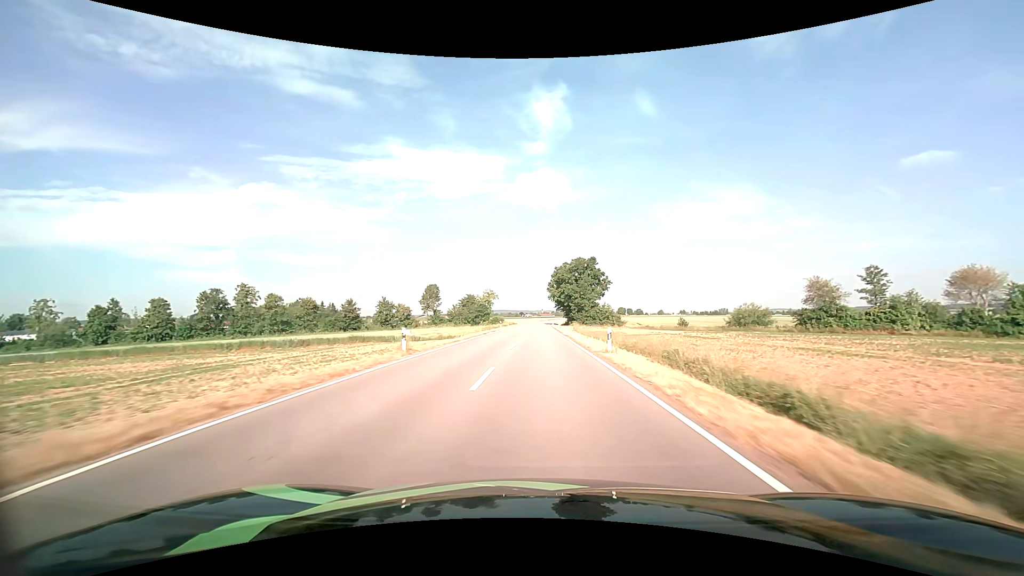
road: tertiary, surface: asphalt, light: Day
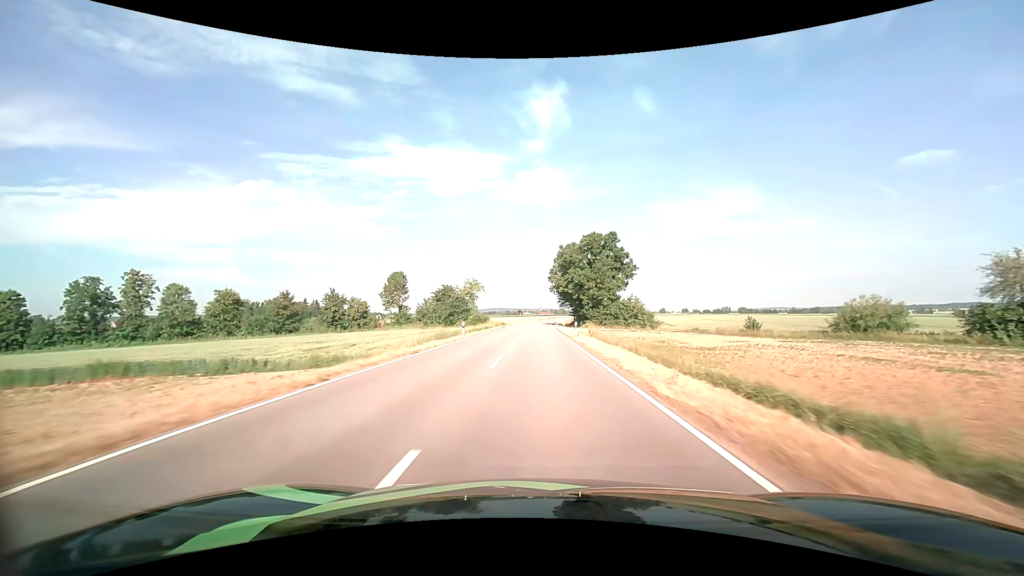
(0.0, +32.2) m; 0°
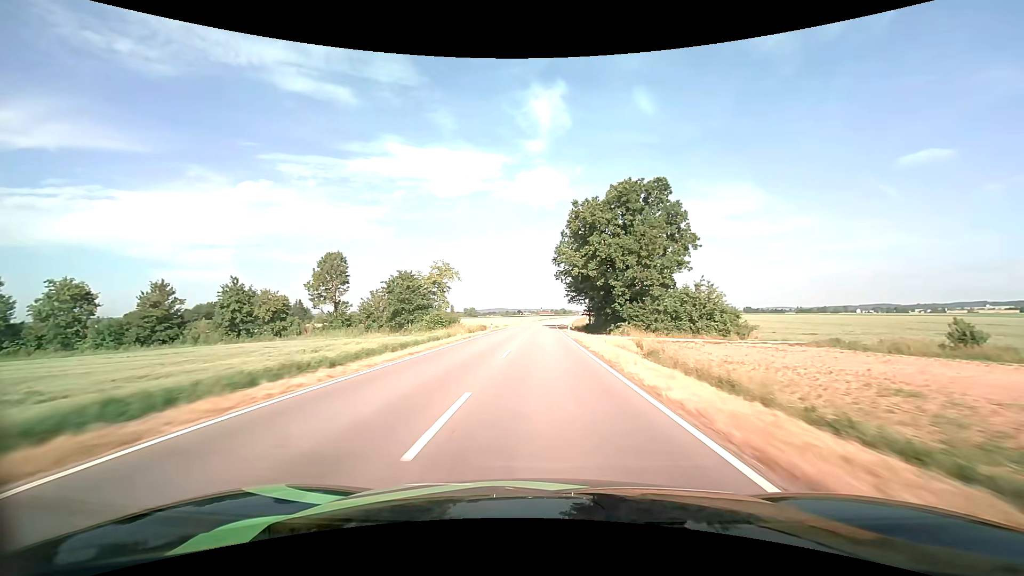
(+0.1, +32.3) m; 0°
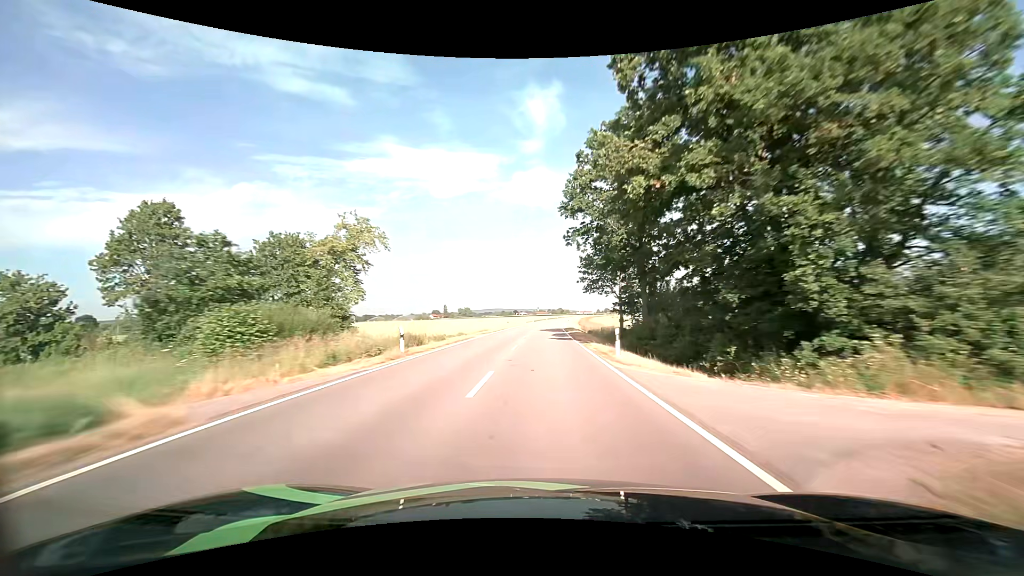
(+0.1, +32.4) m; 0°
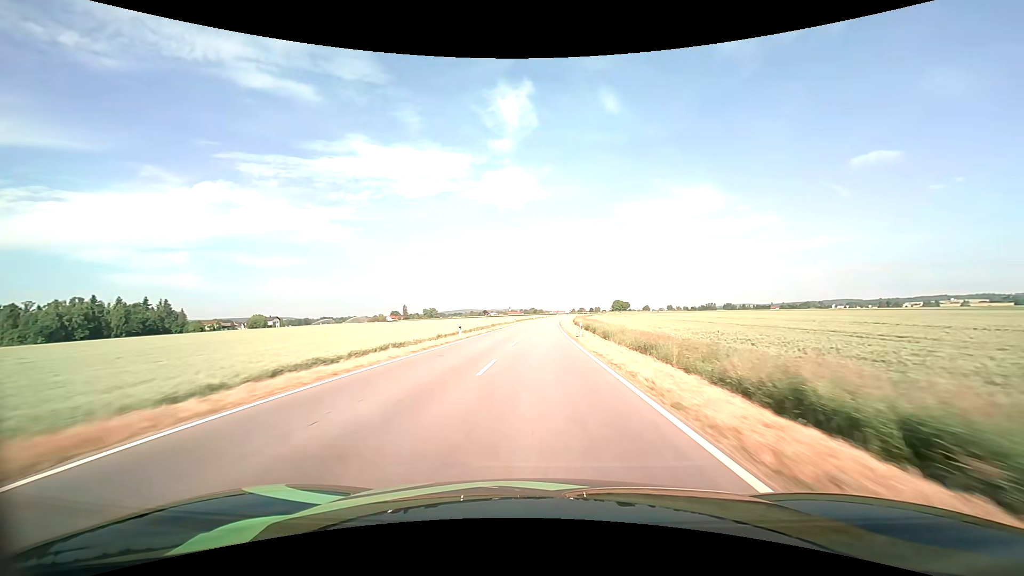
(+1.8, +80.9) m; +3°
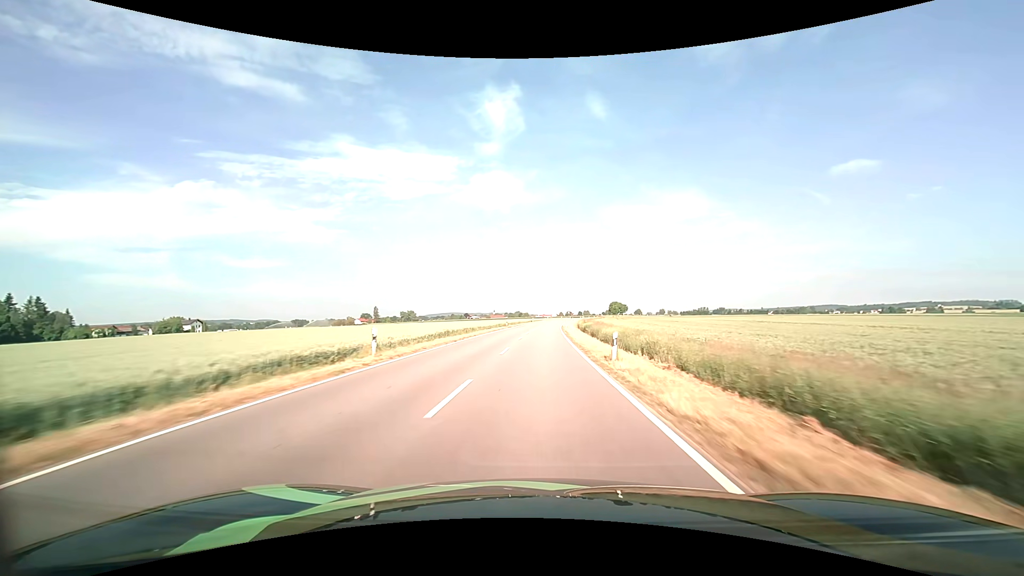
(+1.1, +64.6) m; +2°
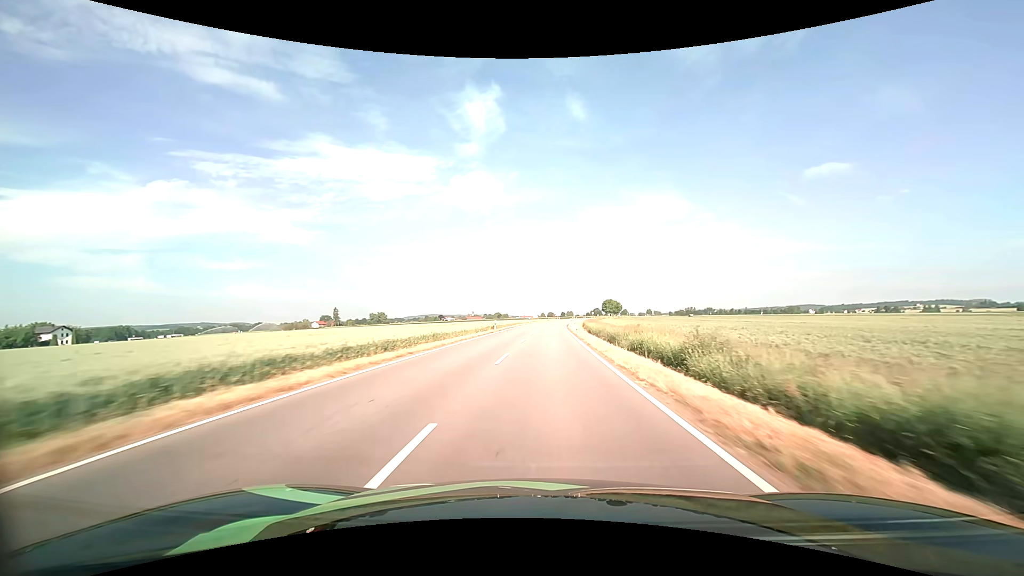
(+0.9, +64.6) m; +2°
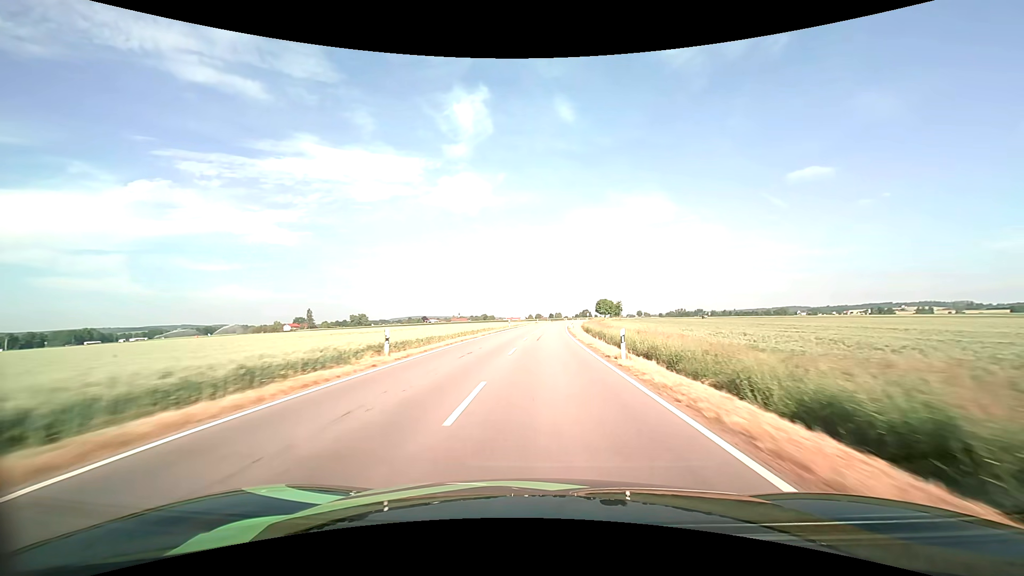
(+0.4, +31.8) m; +1°
(0, +10) (0, +20) (0, +30) (+1, +40) (+1, +50) (+1, +60) (+2, +70) (+2, +80) (+3, +90) (+4, +100) m
